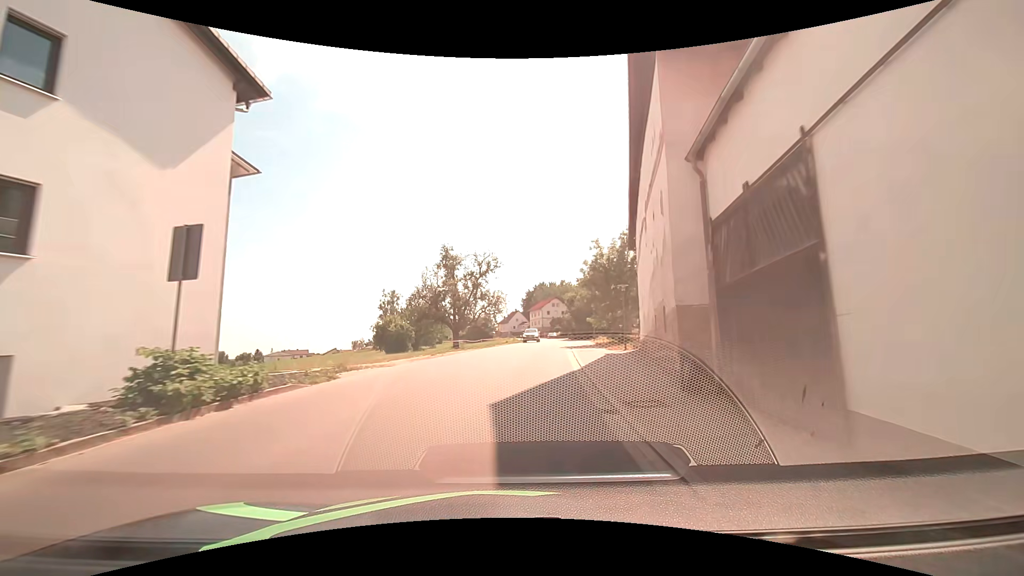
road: tertiary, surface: asphalt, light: Day
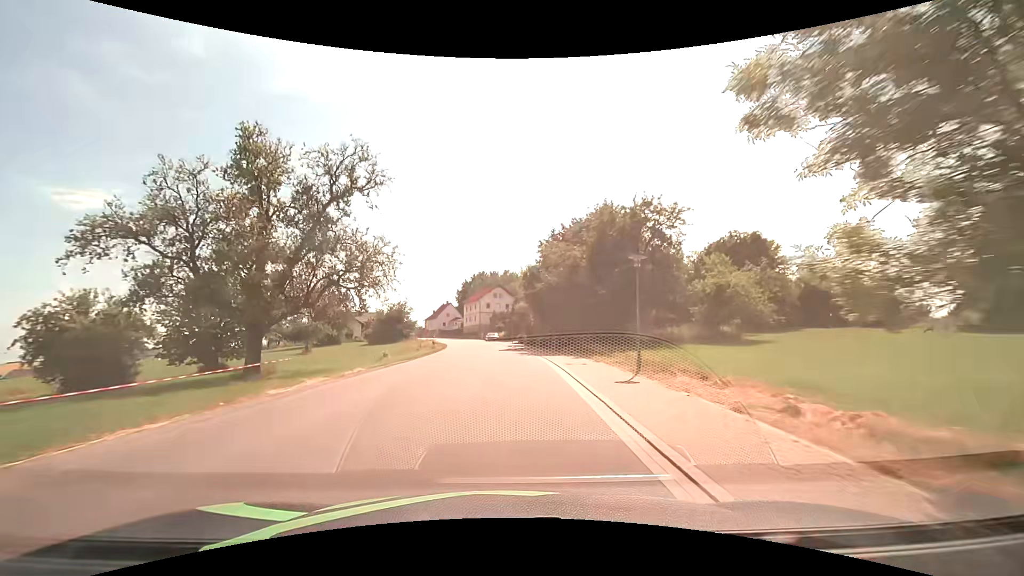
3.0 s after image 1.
(+2.8, +38.1) m; +7°
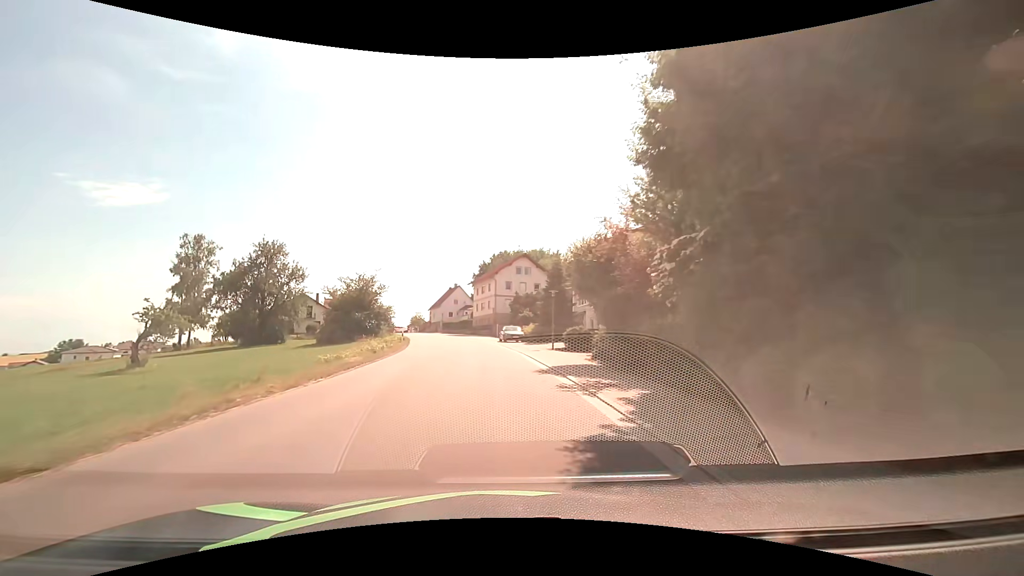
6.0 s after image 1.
(-0.3, +38.6) m; -3°
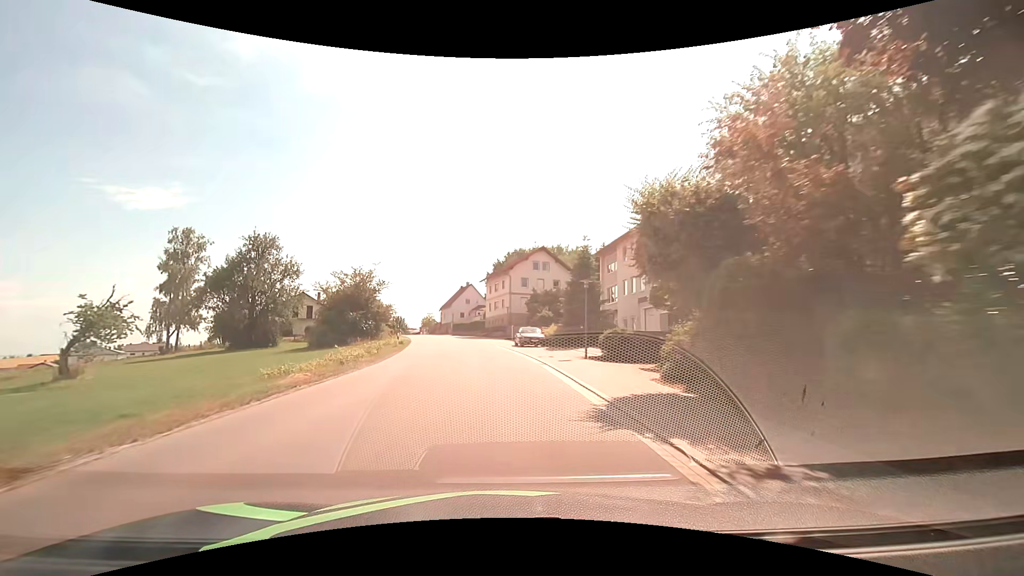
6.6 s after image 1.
(-0.1, +7.8) m; -2°
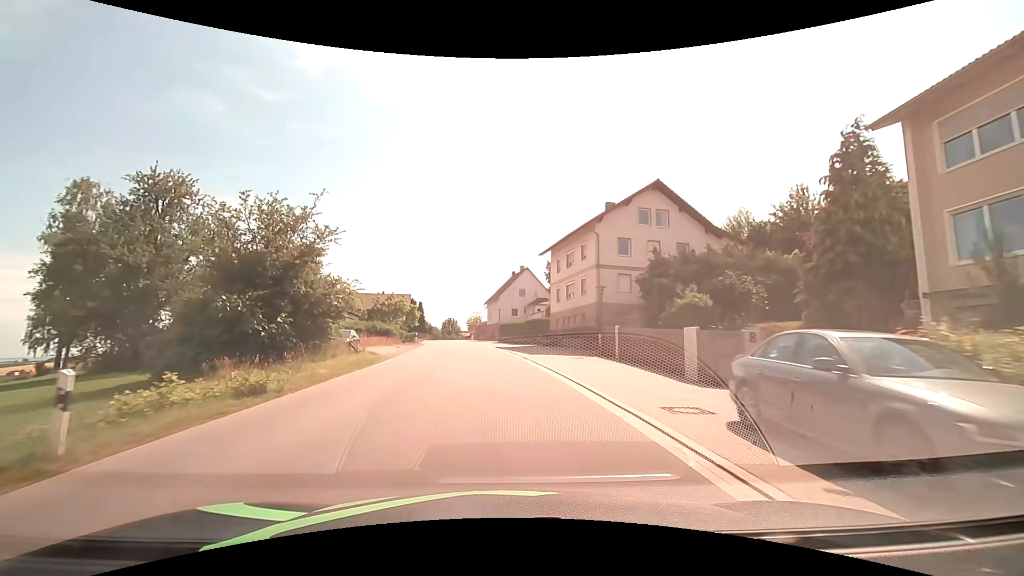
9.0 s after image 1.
(-1.5, +31.0) m; -6°
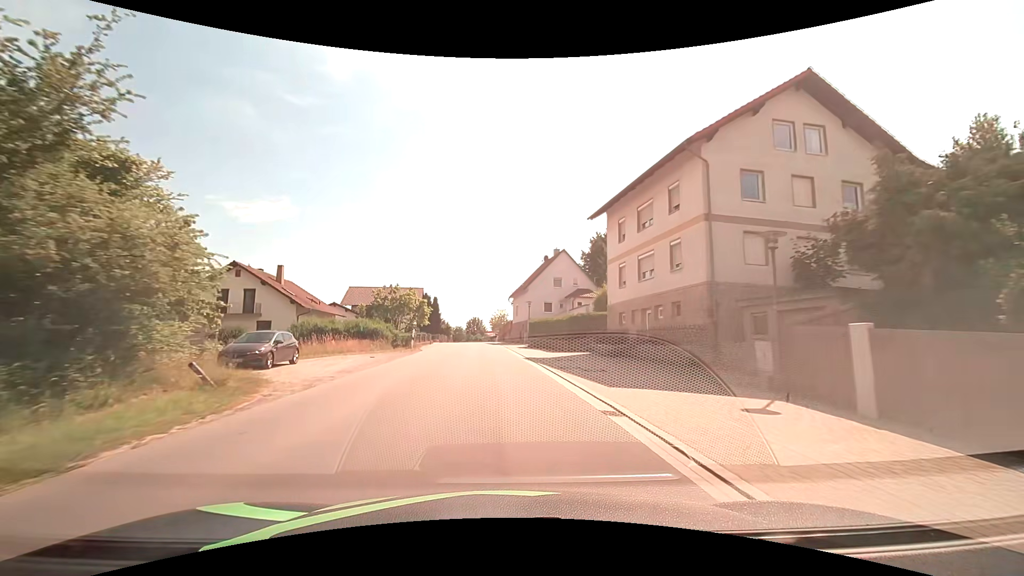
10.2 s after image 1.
(-0.4, +15.5) m; -3°
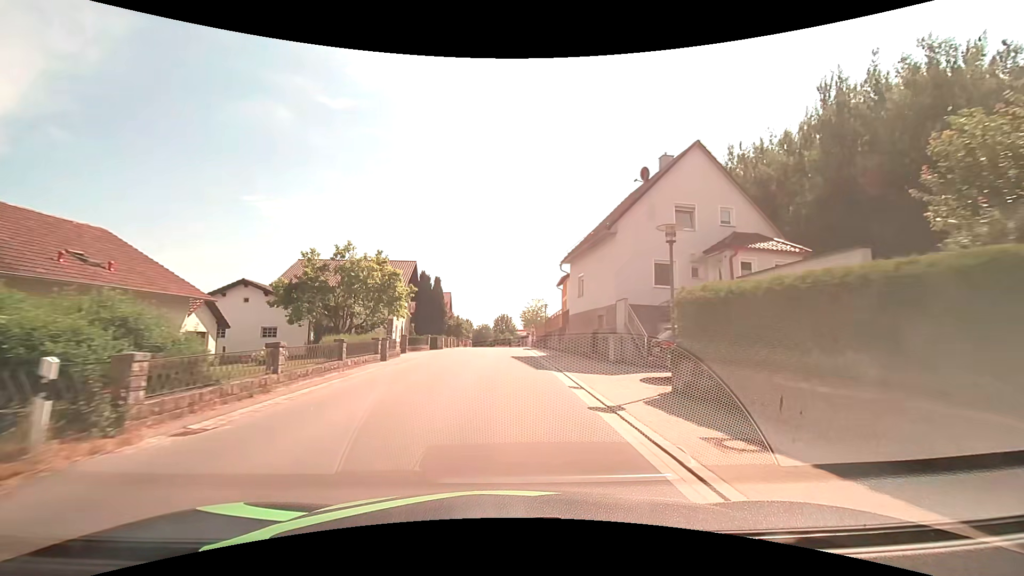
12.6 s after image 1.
(-1.3, +31.0) m; -4°
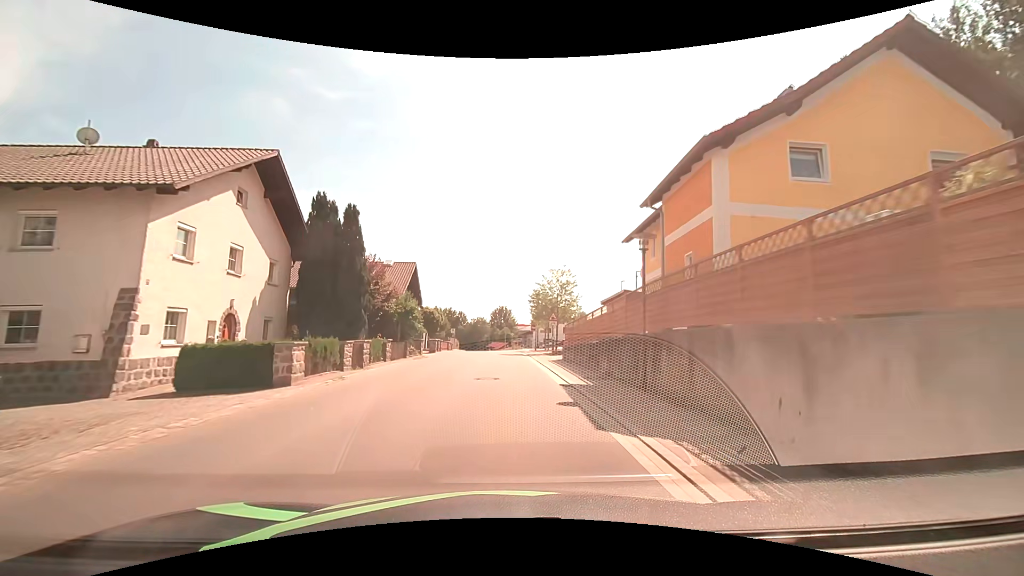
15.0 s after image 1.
(-0.1, +31.2) m; 0°
(0, +10) (0, +20) (0, +30) (0, +40) (-1, +50) (-1, +60) (-1, +70) (-2, +80) (-3, +90) (-3, +100) m
